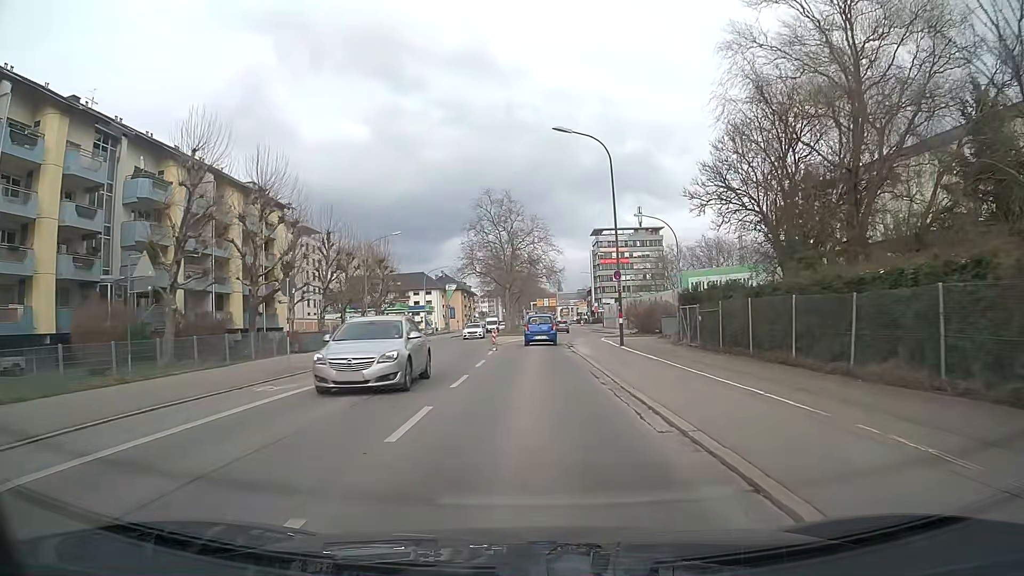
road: secondary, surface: asphalt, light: Day
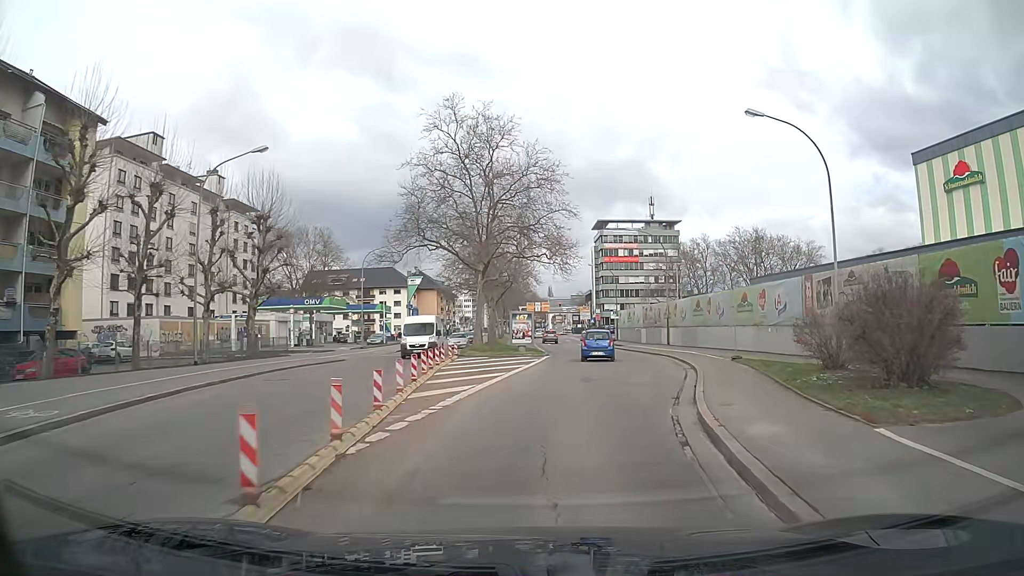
(+0.1, +31.4) m; +2°
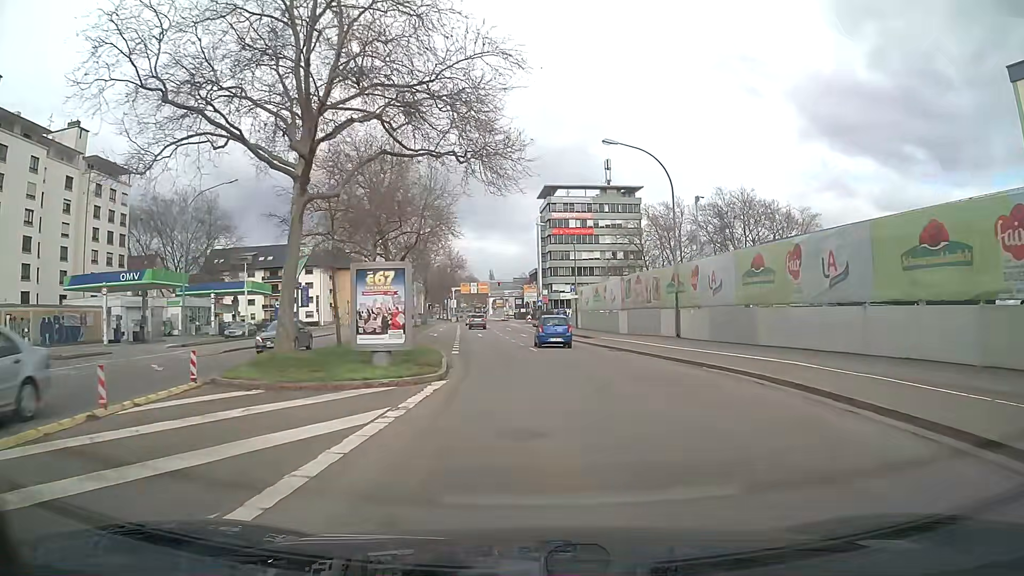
(+1.1, +24.4) m; +3°
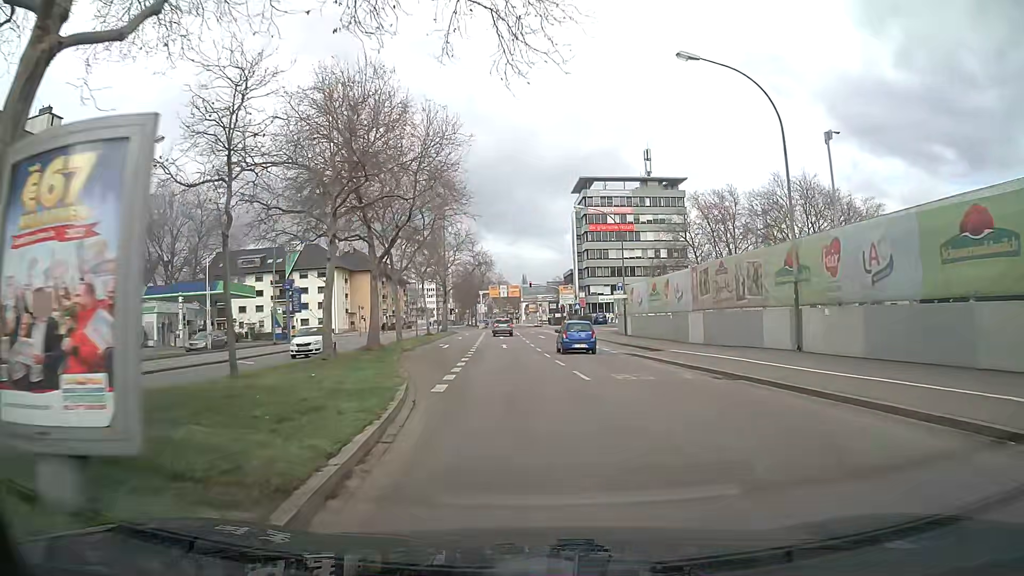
(-0.3, +12.2) m; -3°
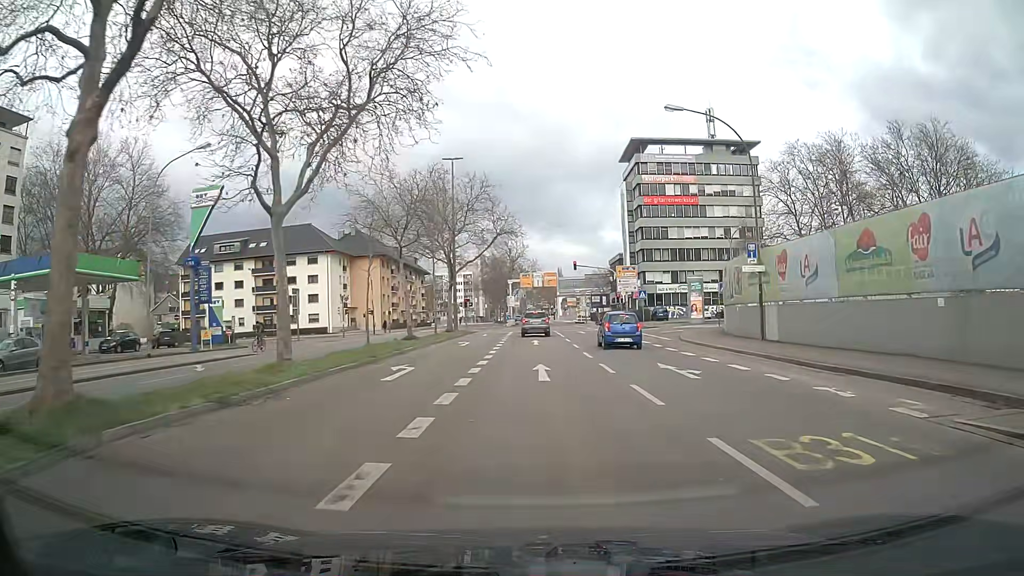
(-0.7, +23.7) m; -2°
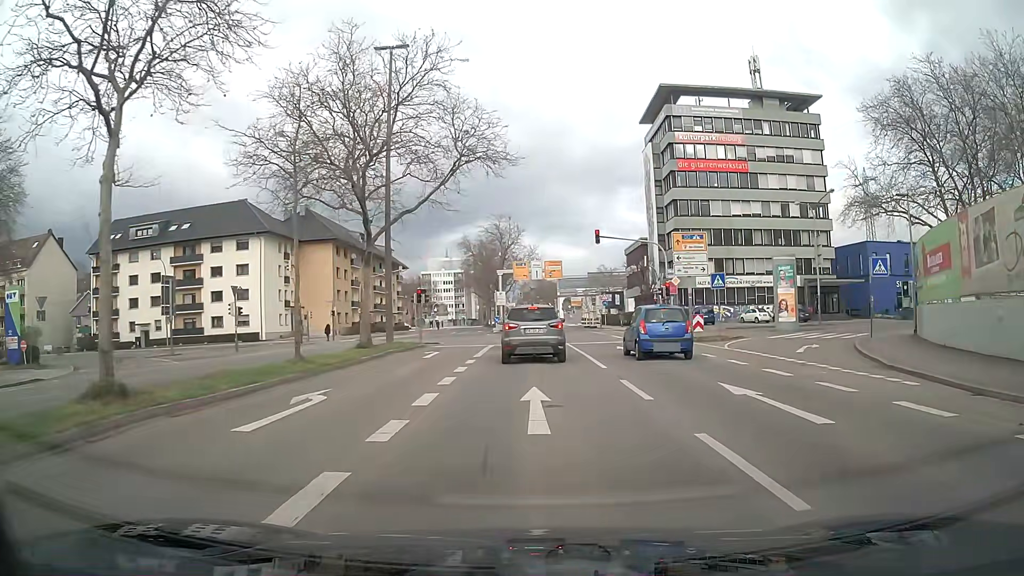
(0.0, +24.0) m; 0°
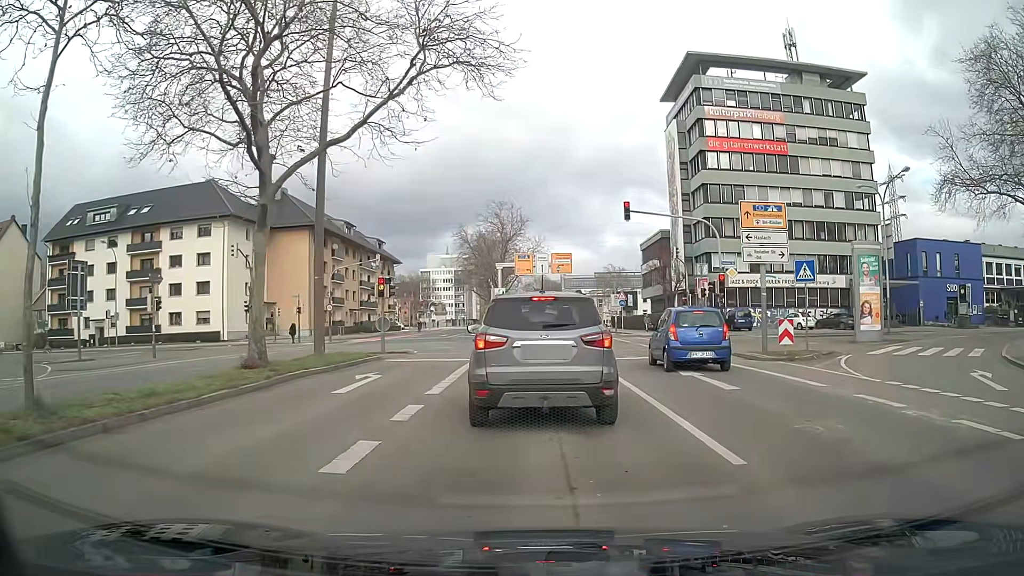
(0.0, +10.1) m; -1°
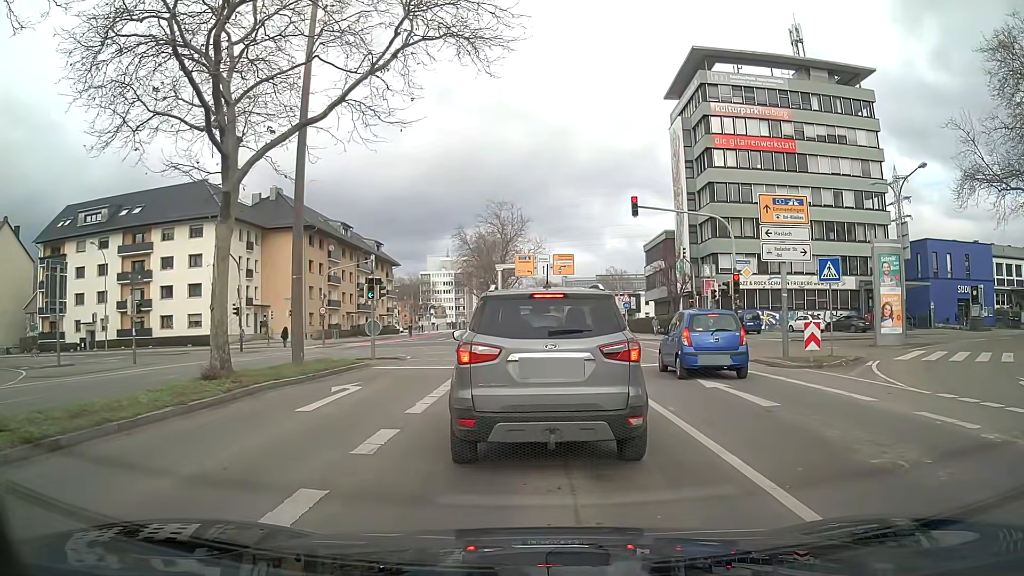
(0.0, +1.8) m; +1°
(0, +10) (0, +20) (0, +30) (0, +40) (0, +50) (0, +60) (0, +70) (-1, +80) (-2, +90) (-3, +100) m
